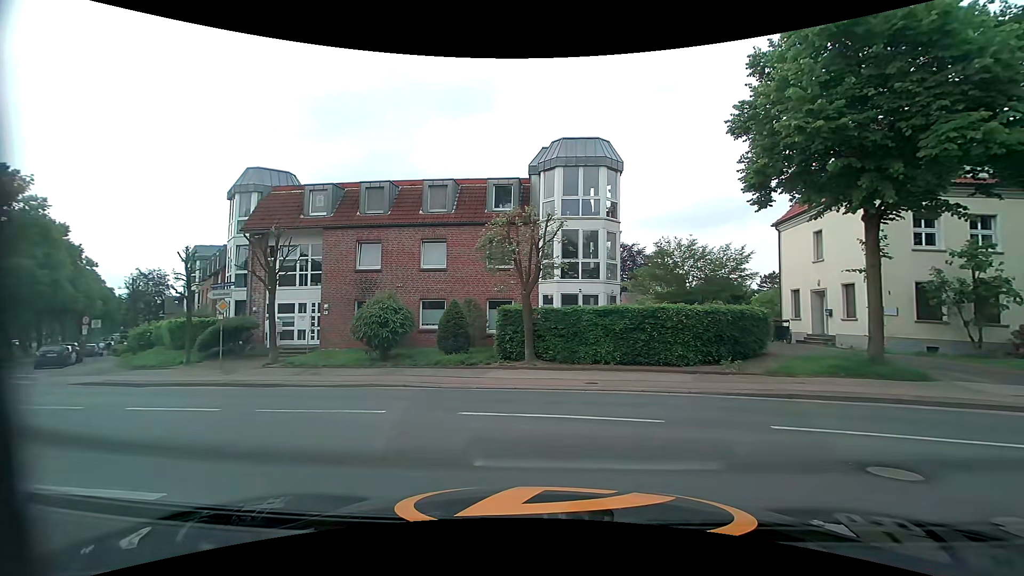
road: unclassified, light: Day
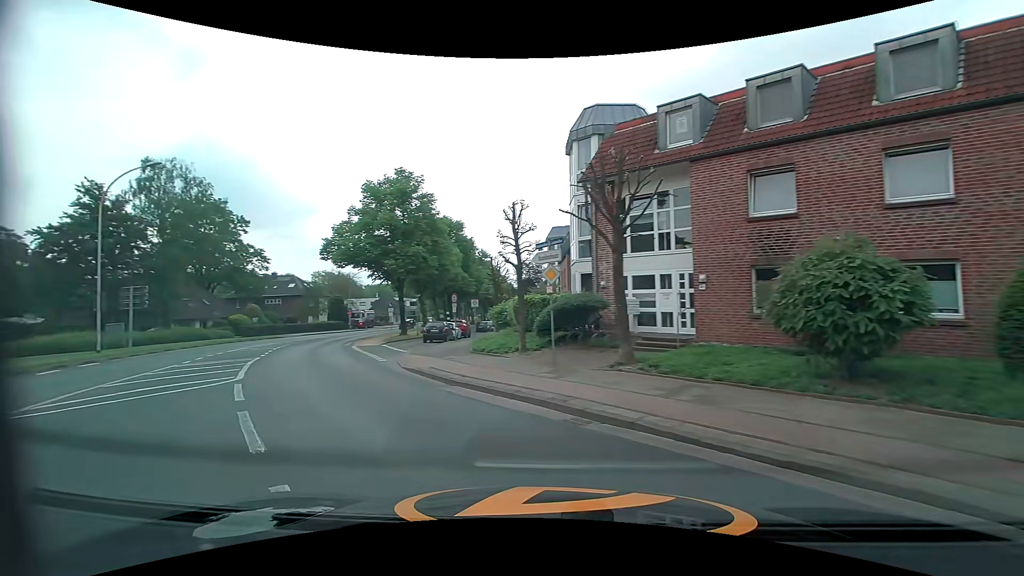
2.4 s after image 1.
(-3.2, +8.7) m; -40°
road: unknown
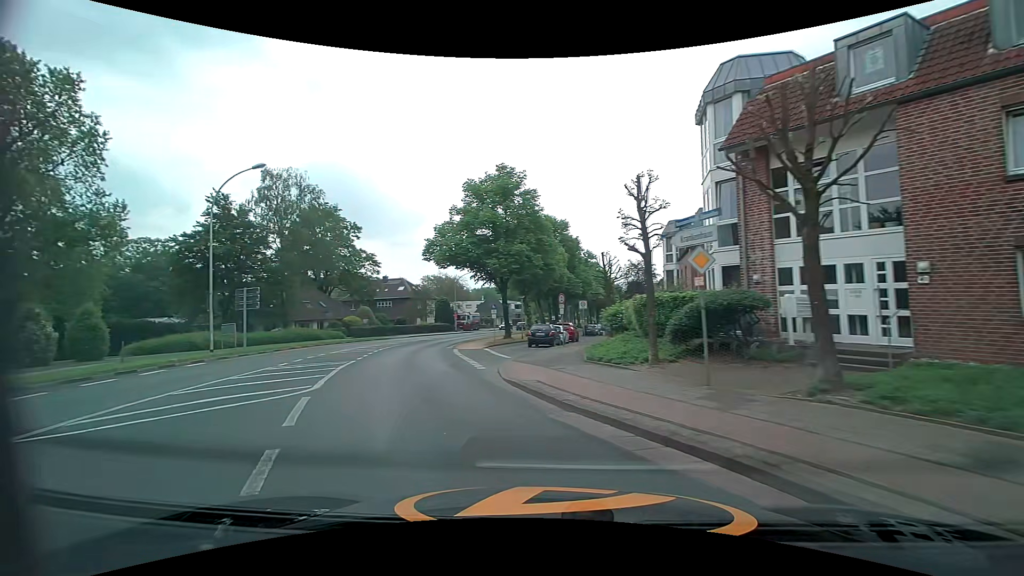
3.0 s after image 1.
(-0.4, +3.2) m; -12°
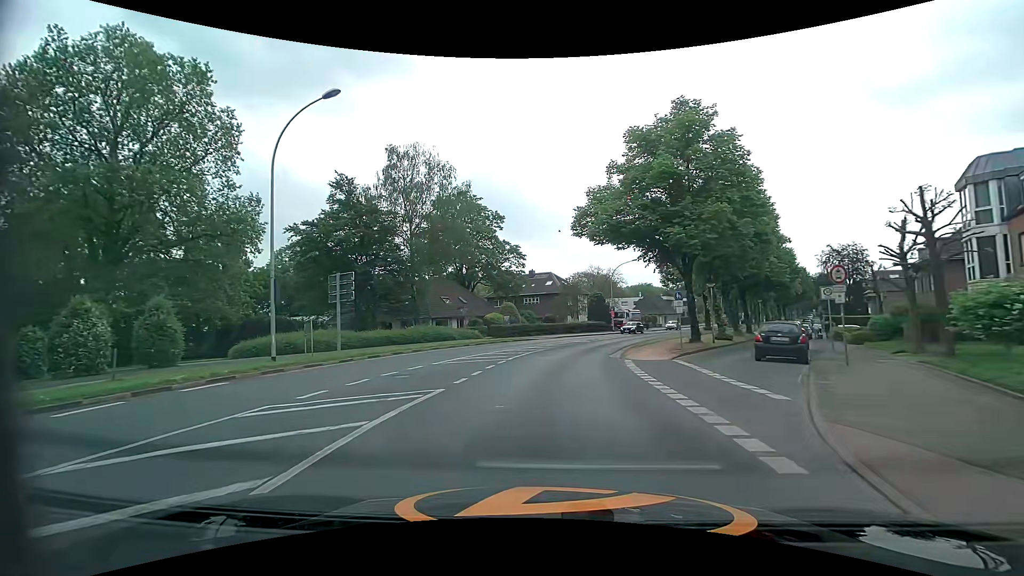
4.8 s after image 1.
(-2.3, +11.2) m; -17°
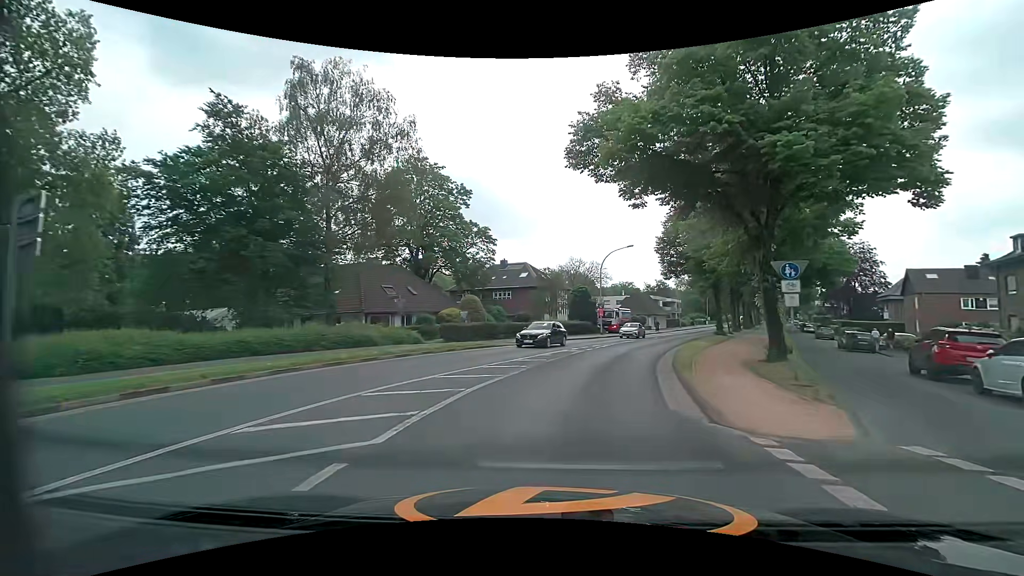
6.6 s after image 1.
(0.0, +14.1) m; +3°
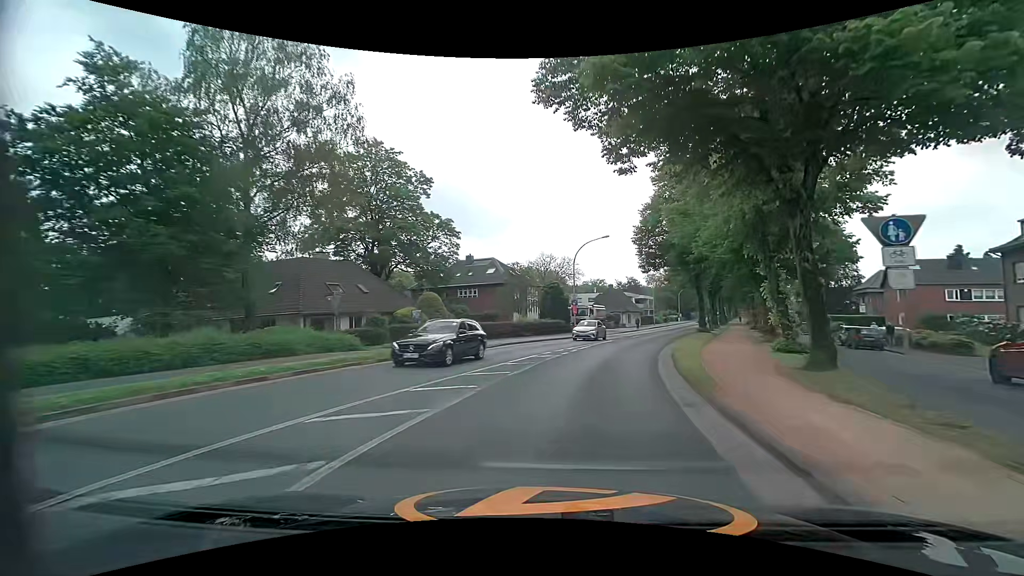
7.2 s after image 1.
(+0.1, +5.3) m; +3°
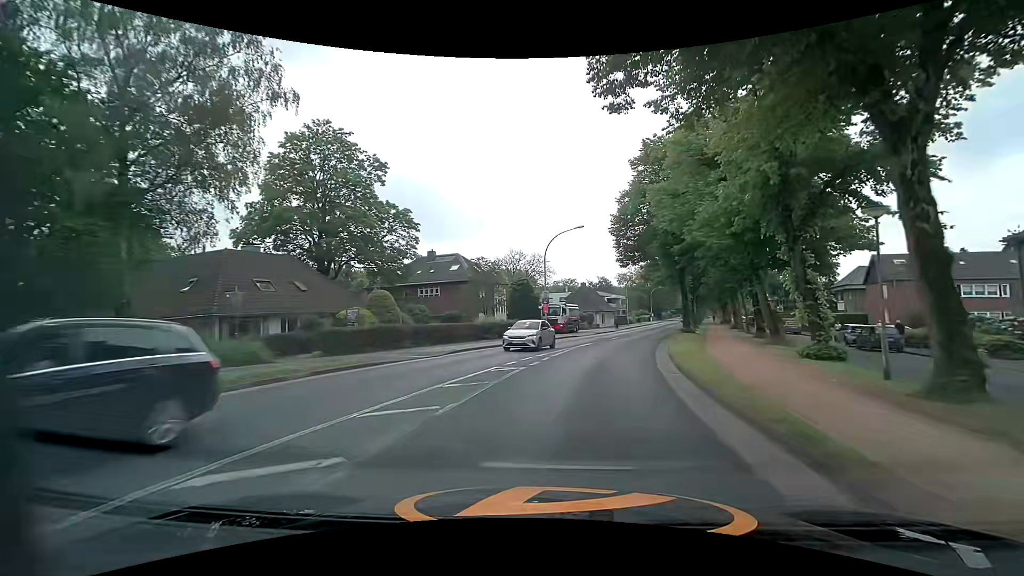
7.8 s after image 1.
(+0.2, +5.6) m; +4°
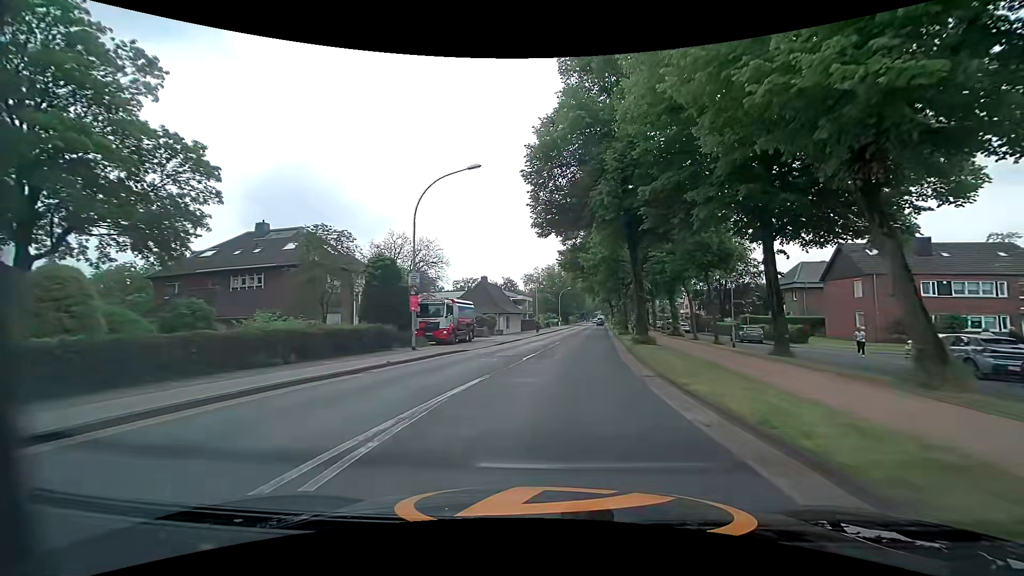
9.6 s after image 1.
(+1.7, +18.5) m; +11°
